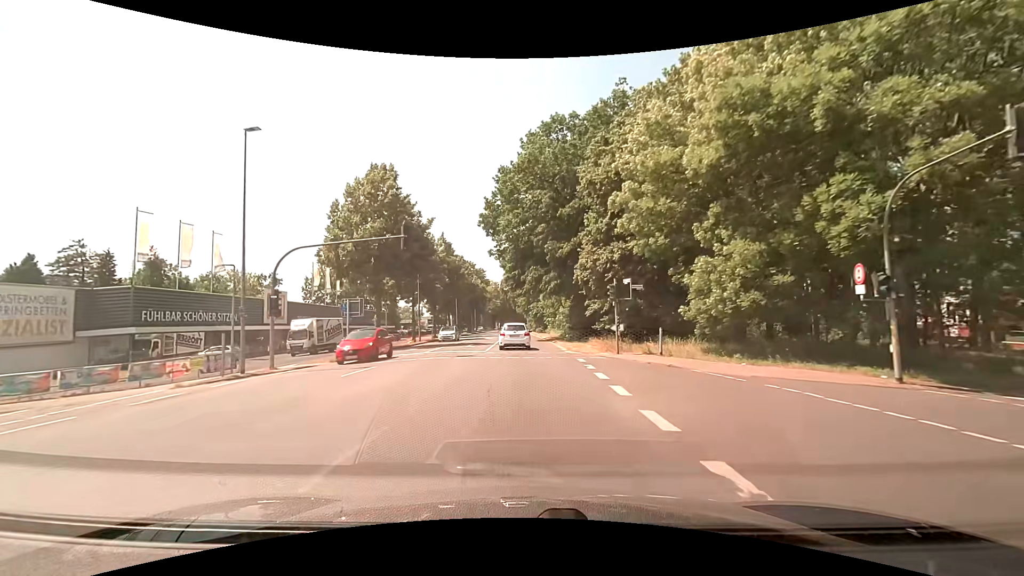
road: secondary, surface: asphalt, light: Day
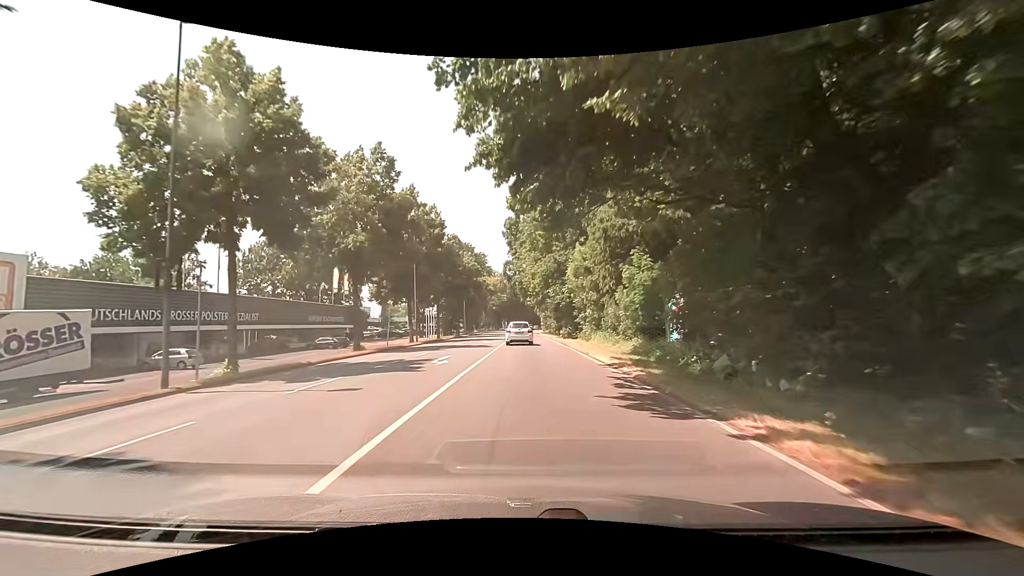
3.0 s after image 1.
(-0.1, +35.5) m; -1°
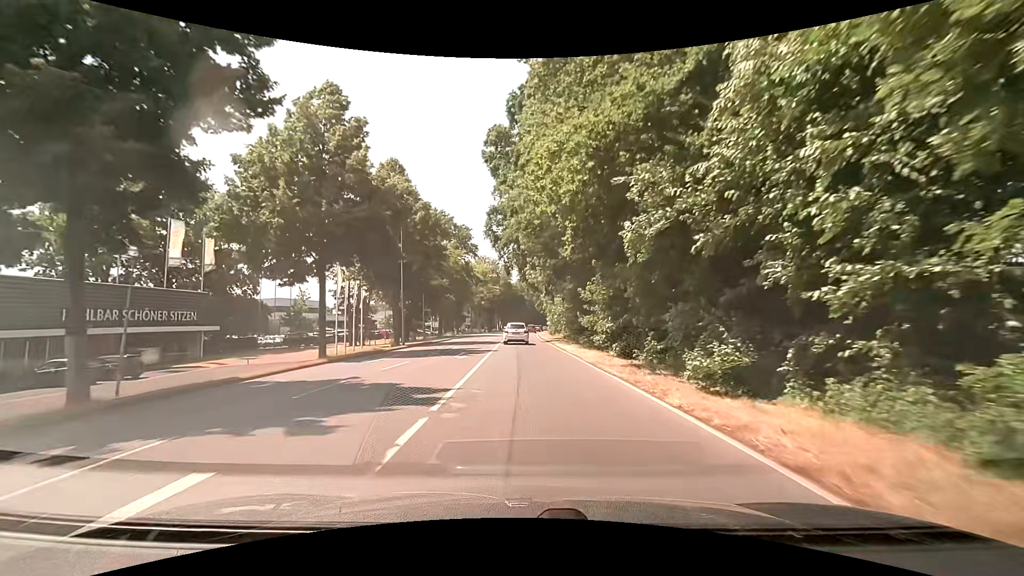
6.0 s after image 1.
(+0.2, +36.9) m; 0°
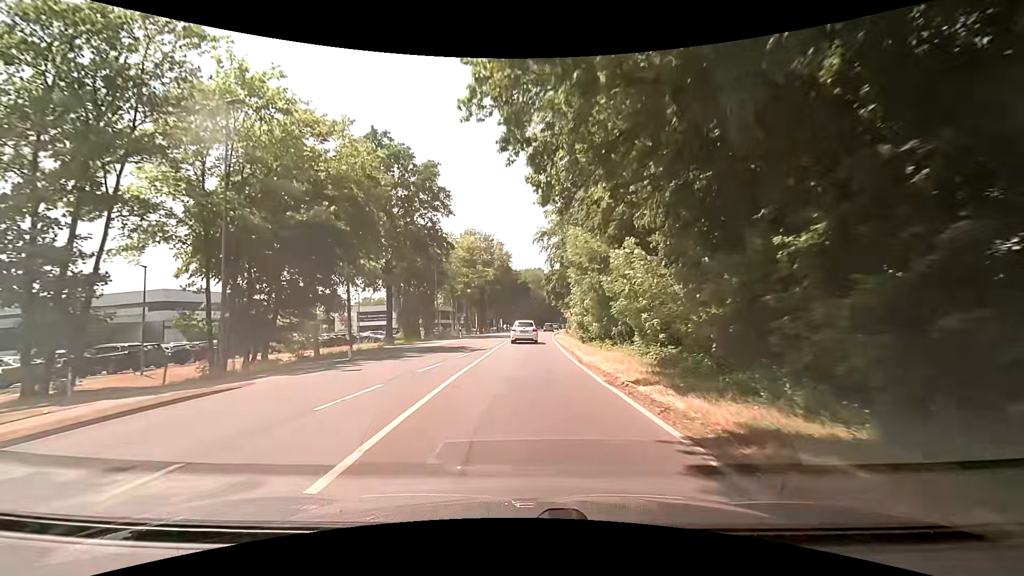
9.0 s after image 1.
(0.0, +37.7) m; -1°
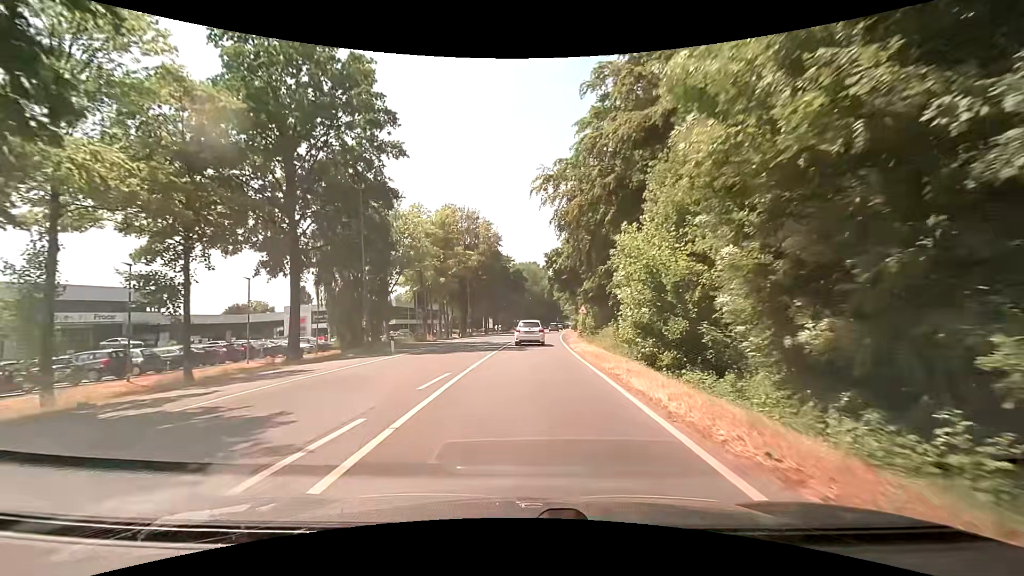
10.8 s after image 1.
(+0.2, +22.0) m; +1°
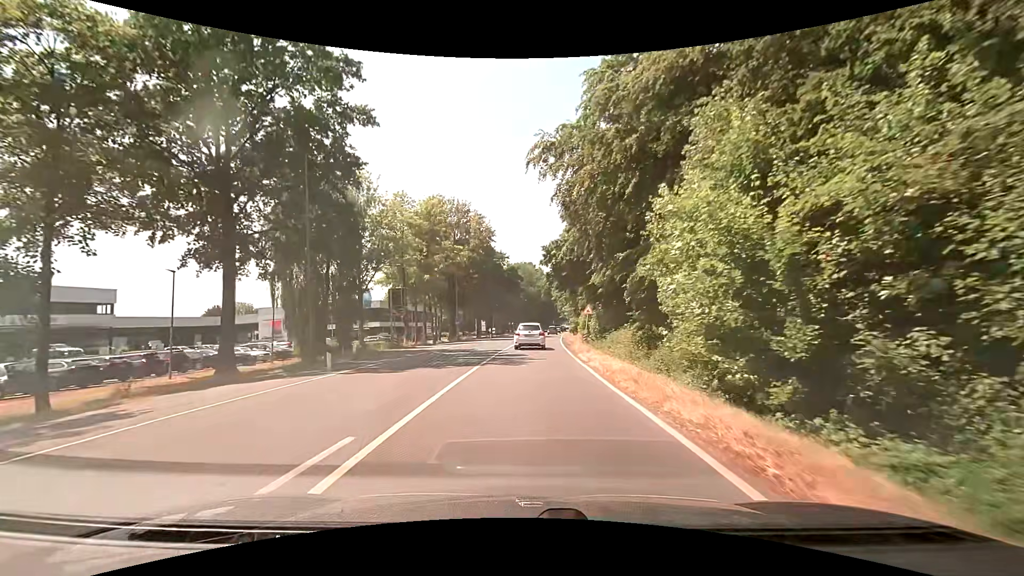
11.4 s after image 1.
(0.0, +7.1) m; 0°
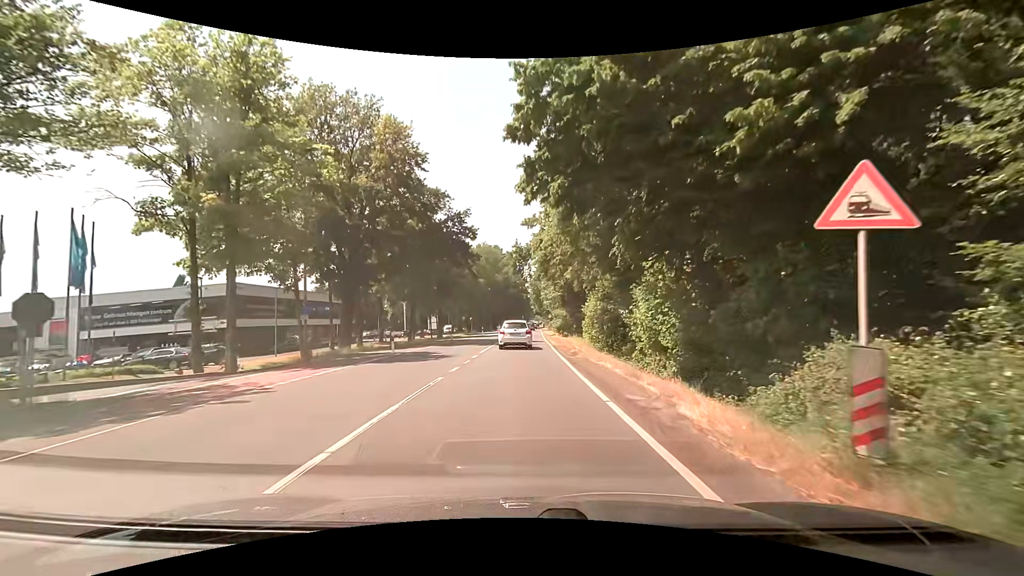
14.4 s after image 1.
(+1.5, +33.5) m; +5°
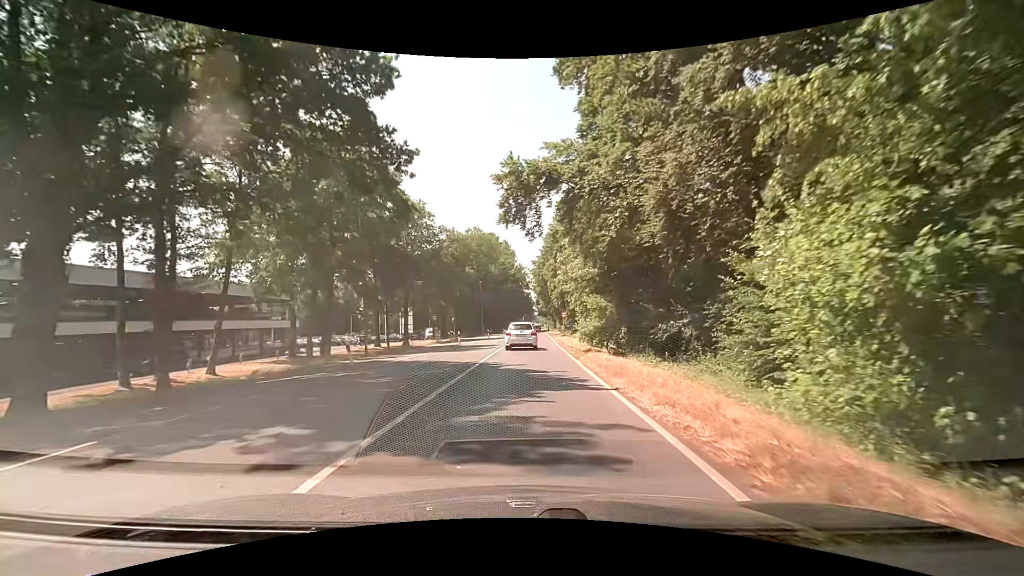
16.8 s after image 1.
(-0.2, +26.3) m; 0°
(0, +10) (0, +20) (0, +30) (+1, +40) (+1, +50) (+1, +60) (+2, +70) (+2, +80) (+2, +90) (+3, +100) m
